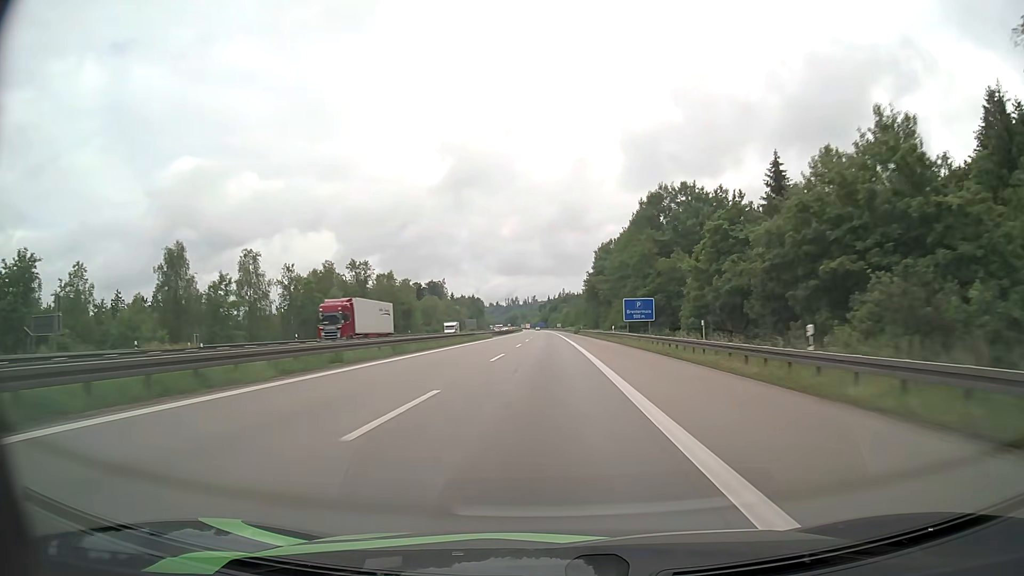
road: motorway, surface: asphalt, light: Day
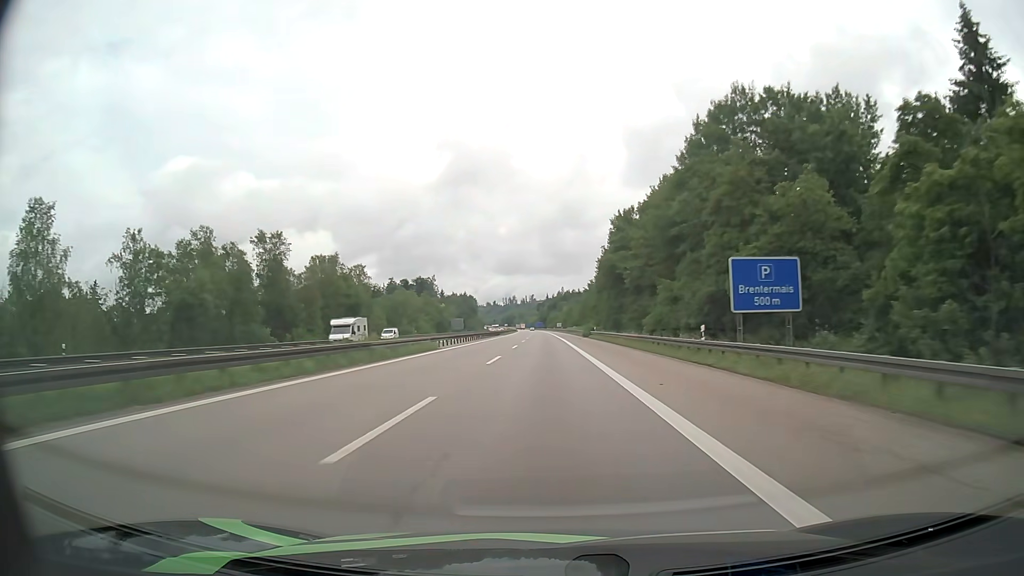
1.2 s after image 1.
(+0.1, +37.2) m; 0°
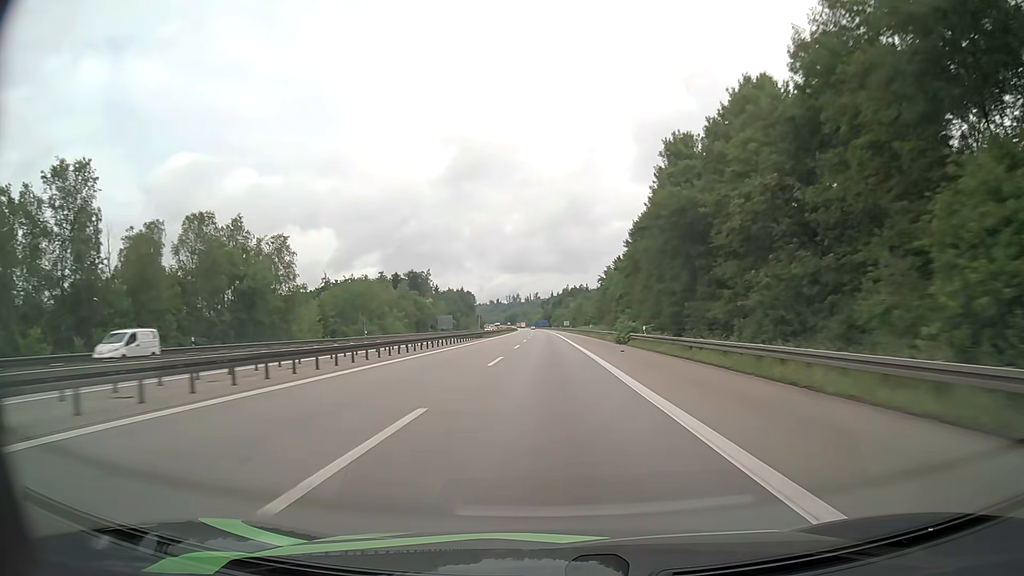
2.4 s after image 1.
(-0.1, +37.9) m; 0°
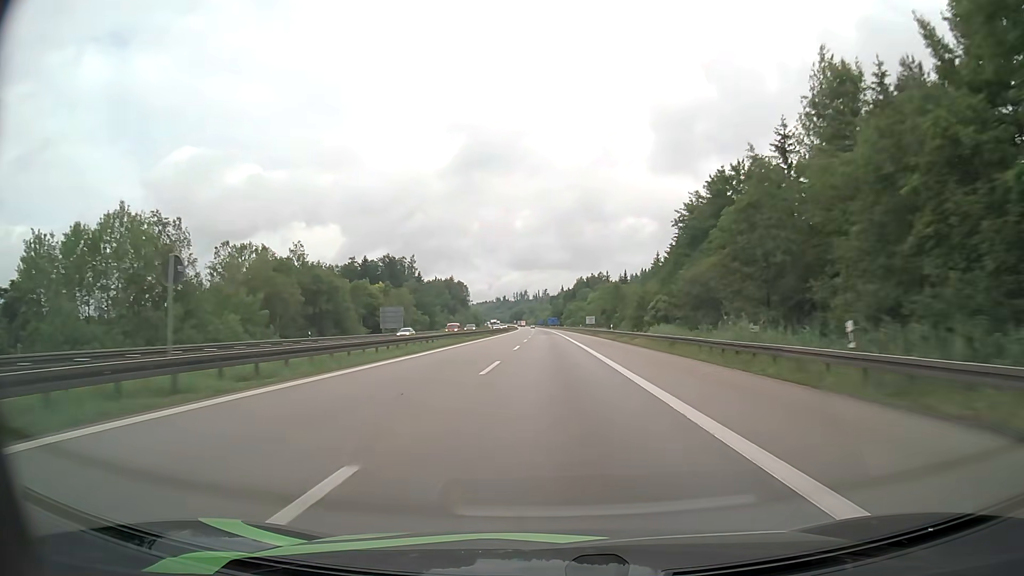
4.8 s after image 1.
(-0.5, +76.9) m; -1°
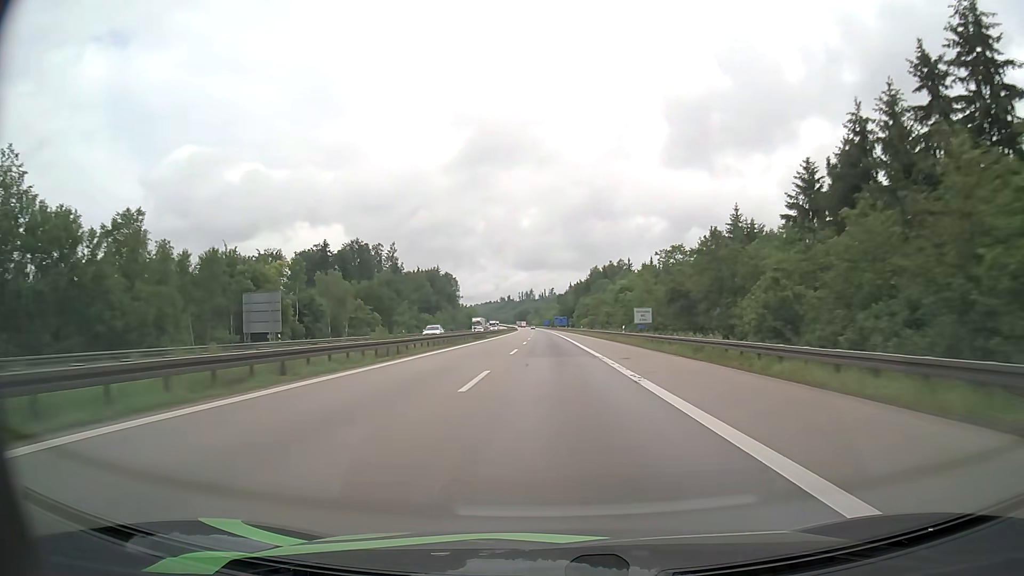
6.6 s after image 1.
(-0.1, +58.7) m; 0°
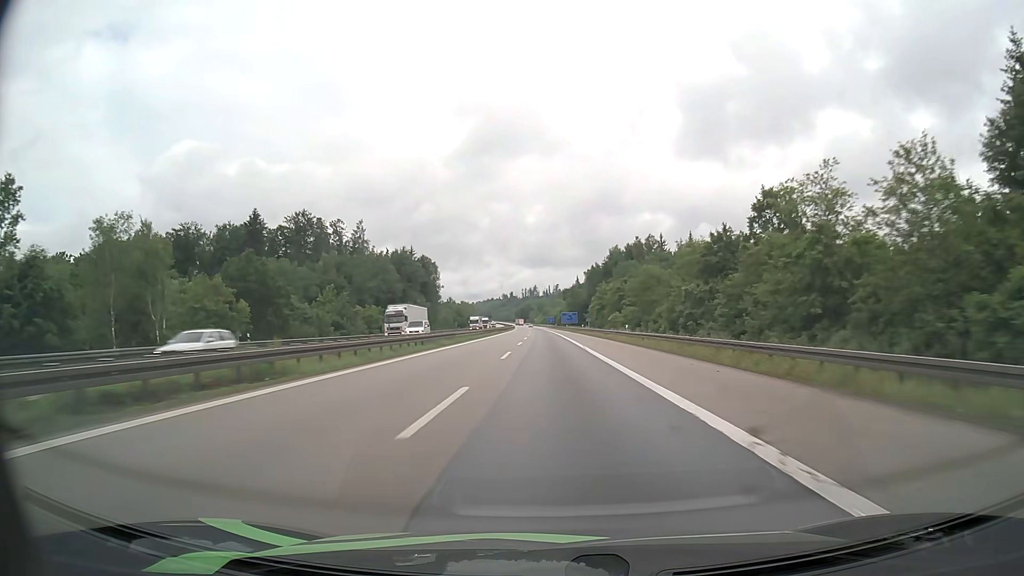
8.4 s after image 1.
(-0.3, +59.2) m; 0°
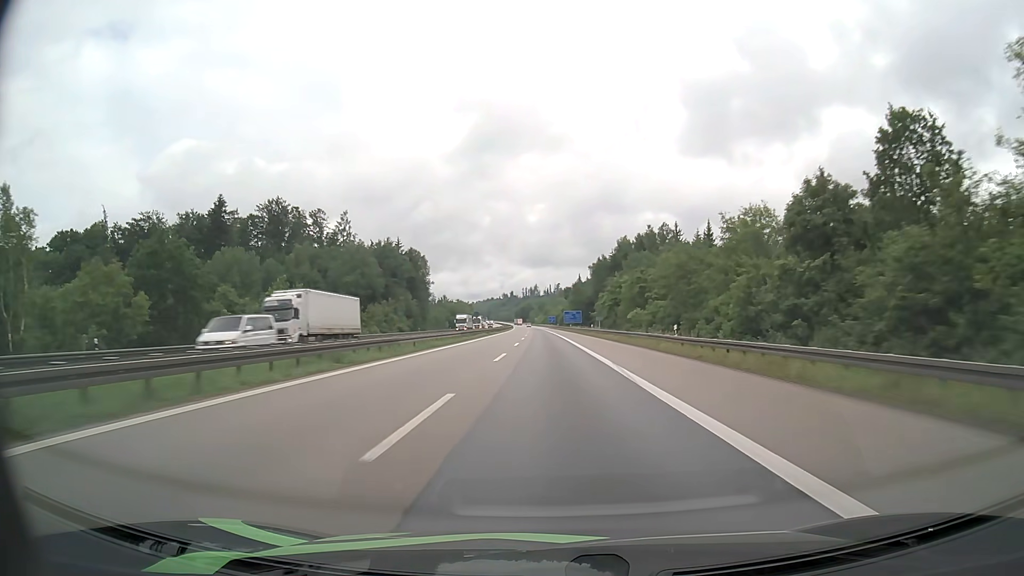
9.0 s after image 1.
(0.0, +19.7) m; 0°
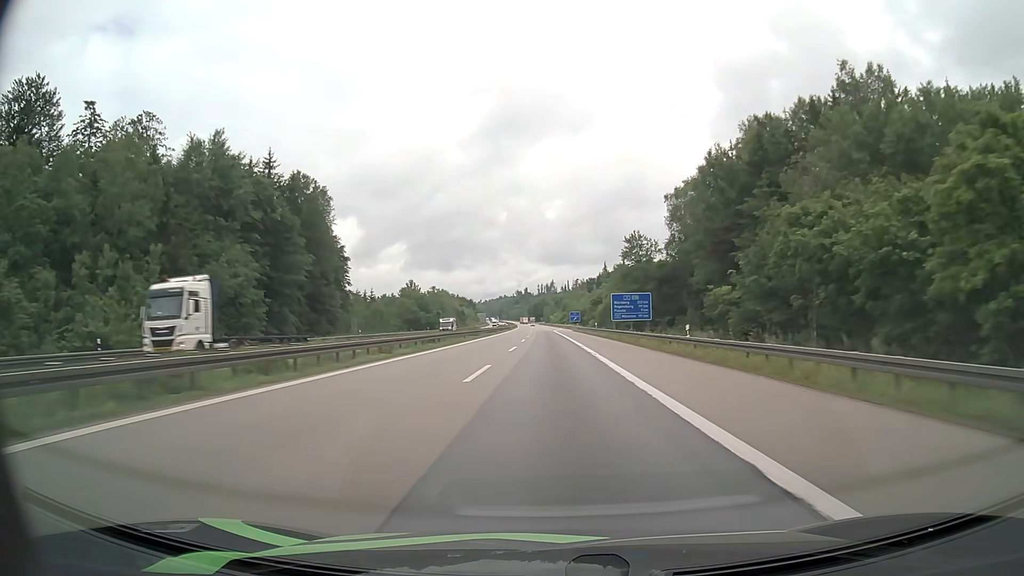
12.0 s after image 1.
(-1.0, +98.7) m; -1°
(0, +10) (0, +20) (0, +30) (0, +40) (0, +50) (0, +60) (0, +70) (-1, +80) (-1, +90) (-1, +100) m
